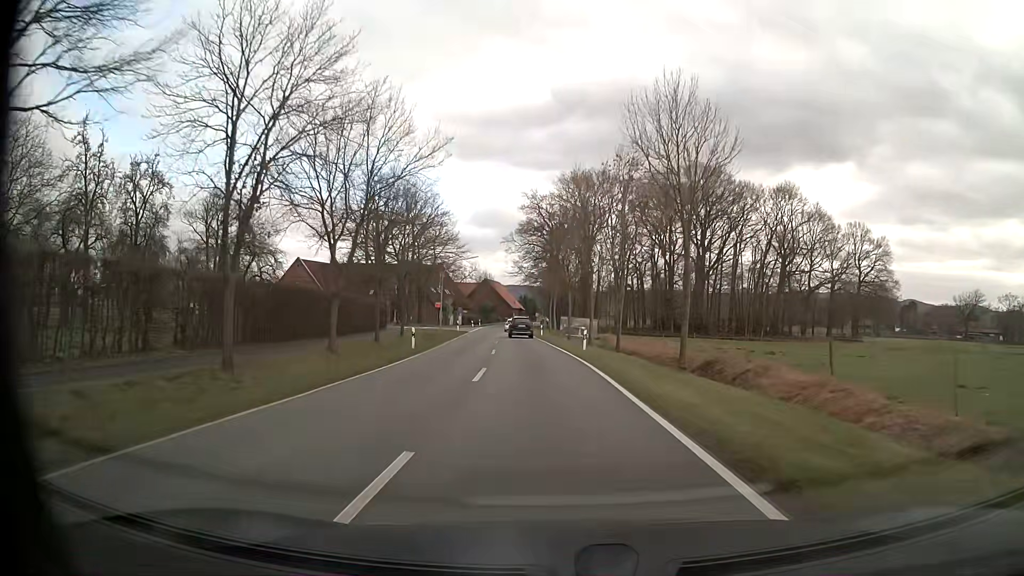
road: tertiary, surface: asphalt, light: Day
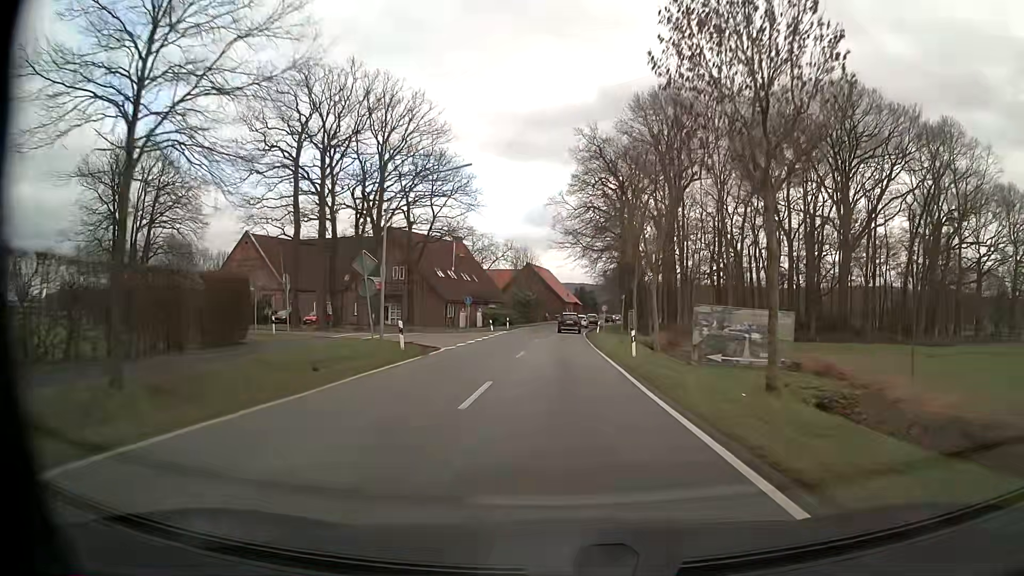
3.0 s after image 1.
(-2.2, +41.2) m; -5°
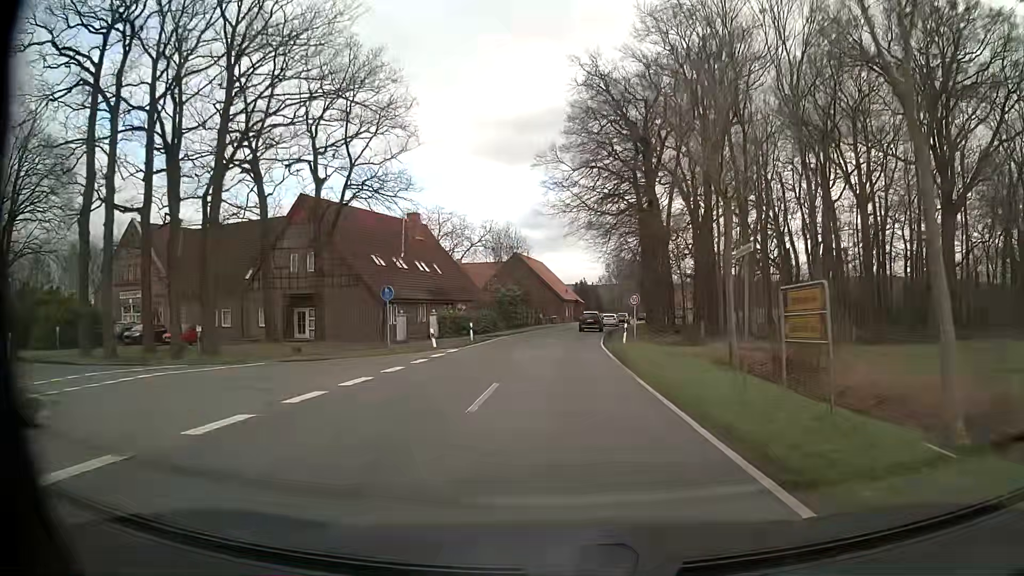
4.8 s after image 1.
(+0.1, +24.6) m; 0°
(0, +10) (0, +20) (+1, +30) (+1, +40) (+2, +50) (+3, +60) (+4, +70) (+5, +80) (+7, +90) (+9, +99) m
